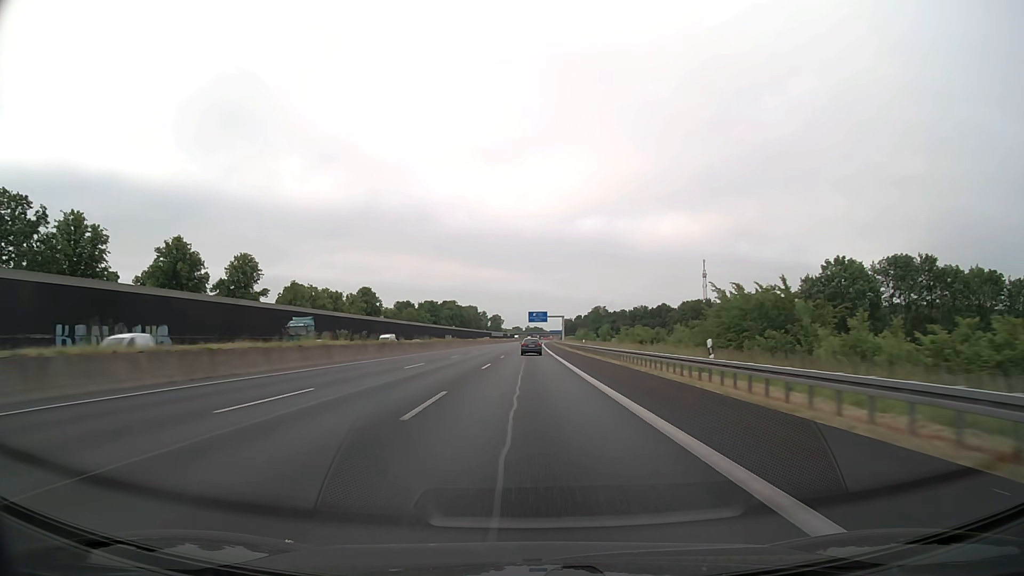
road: motorway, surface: asphalt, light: Day
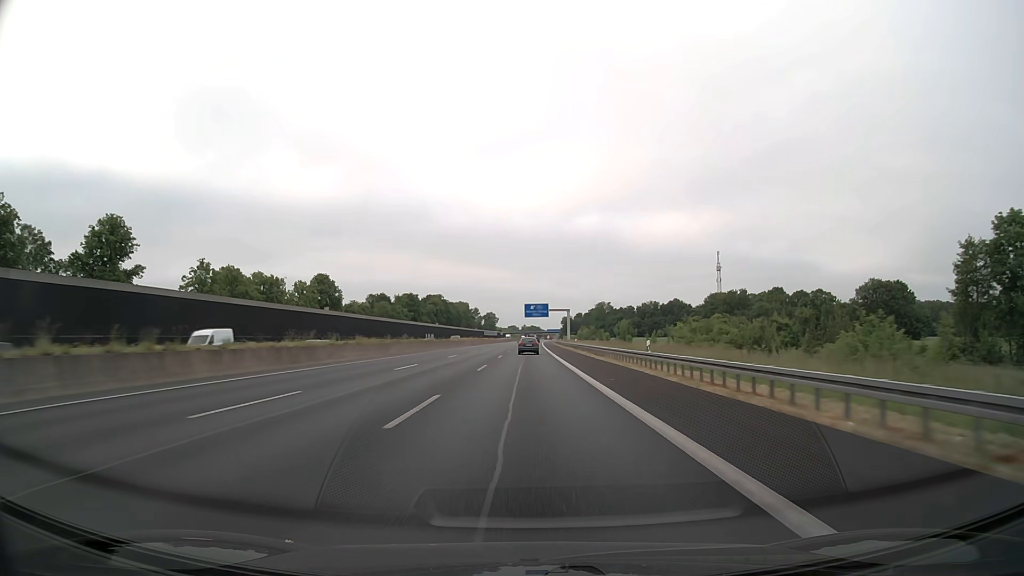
(+0.1, +38.1) m; 0°
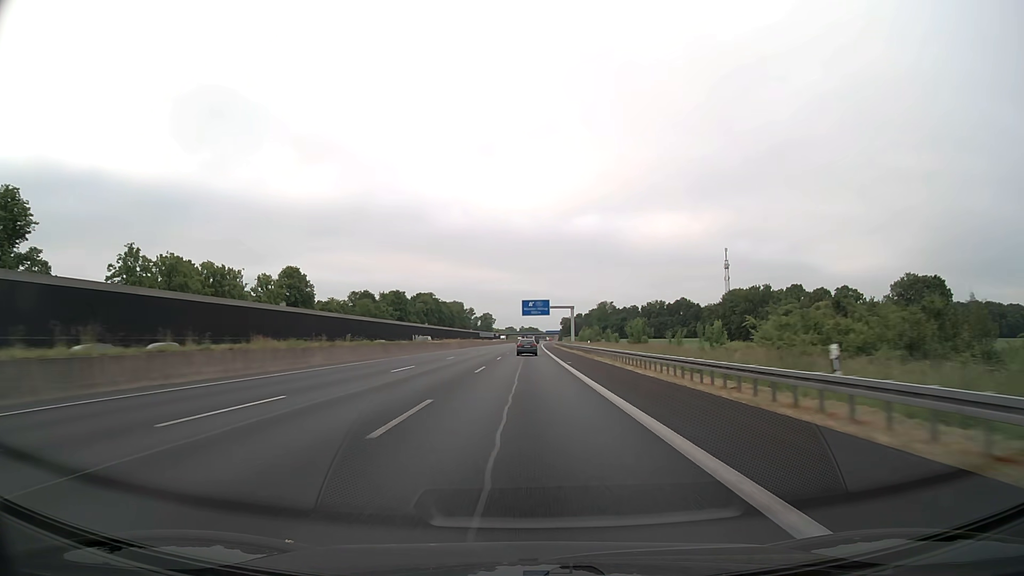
(0.0, +19.0) m; 0°
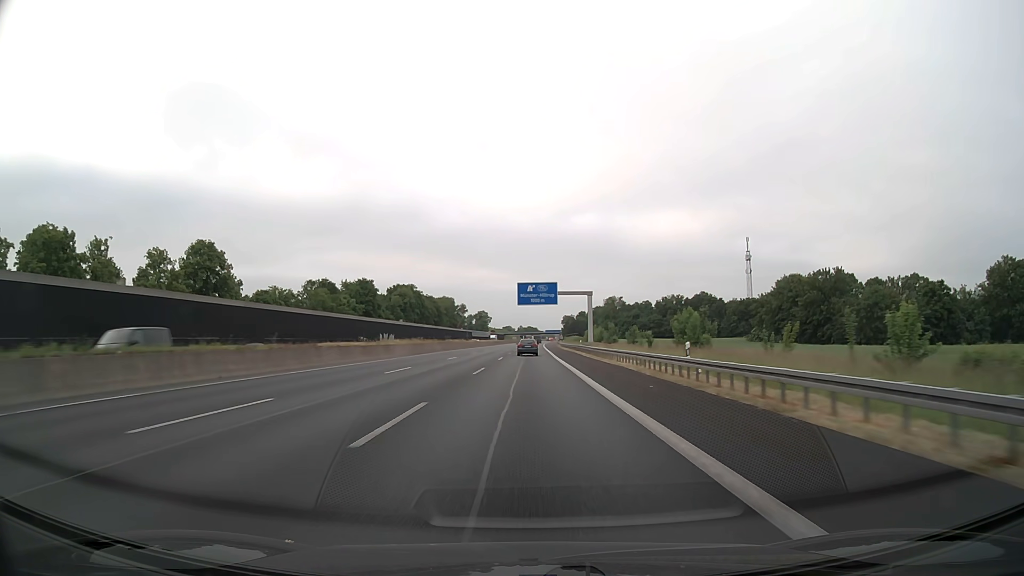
(+0.1, +38.1) m; 0°
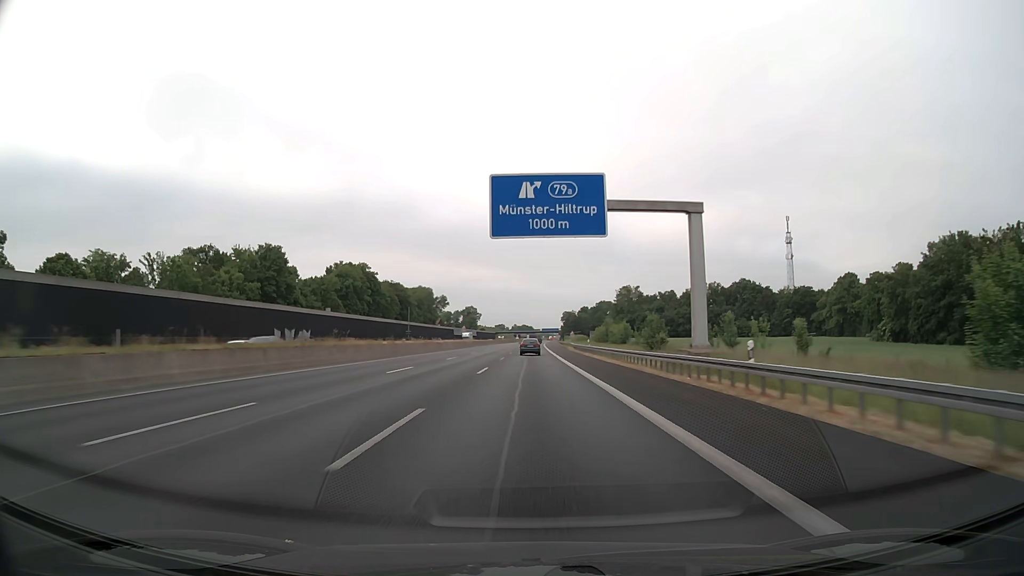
(+0.1, +57.1) m; 0°
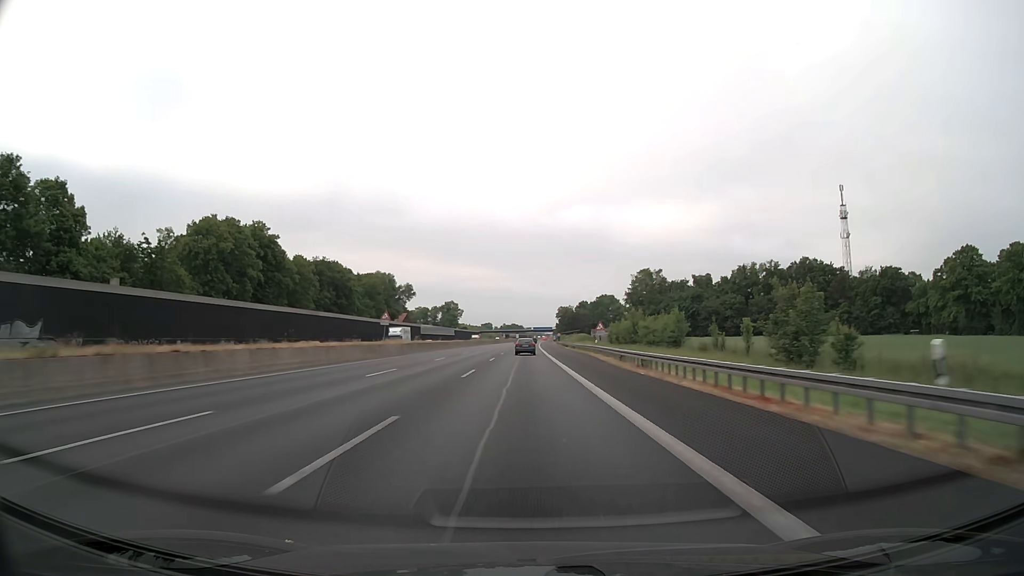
(+0.5, +57.1) m; +1°
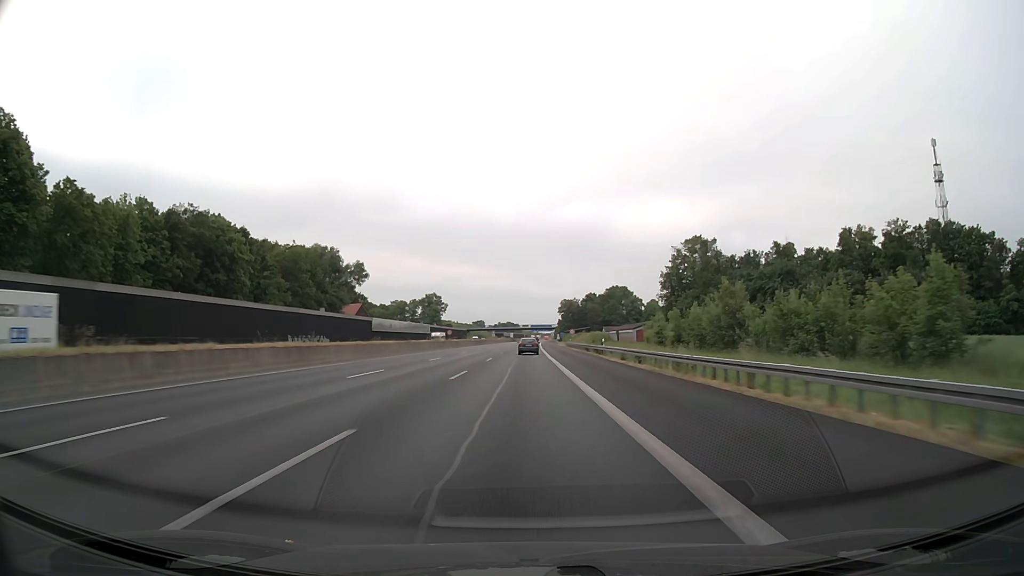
(+0.1, +57.1) m; 0°
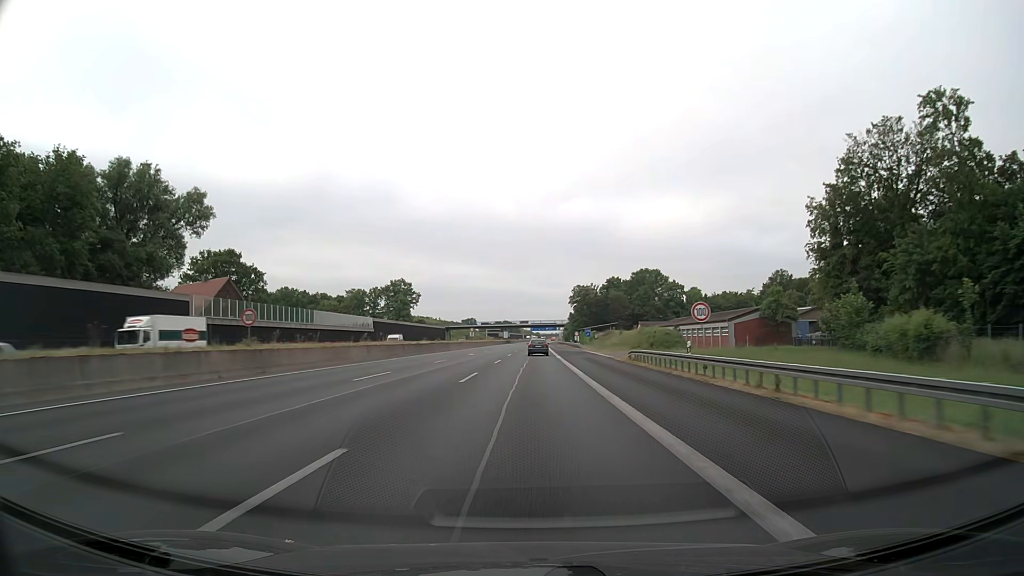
(-0.1, +76.1) m; 0°
(0, +10) (0, +20) (0, +30) (0, +40) (0, +50) (0, +60) (0, +70) (0, +80) (+1, +90) (+1, +100) m
